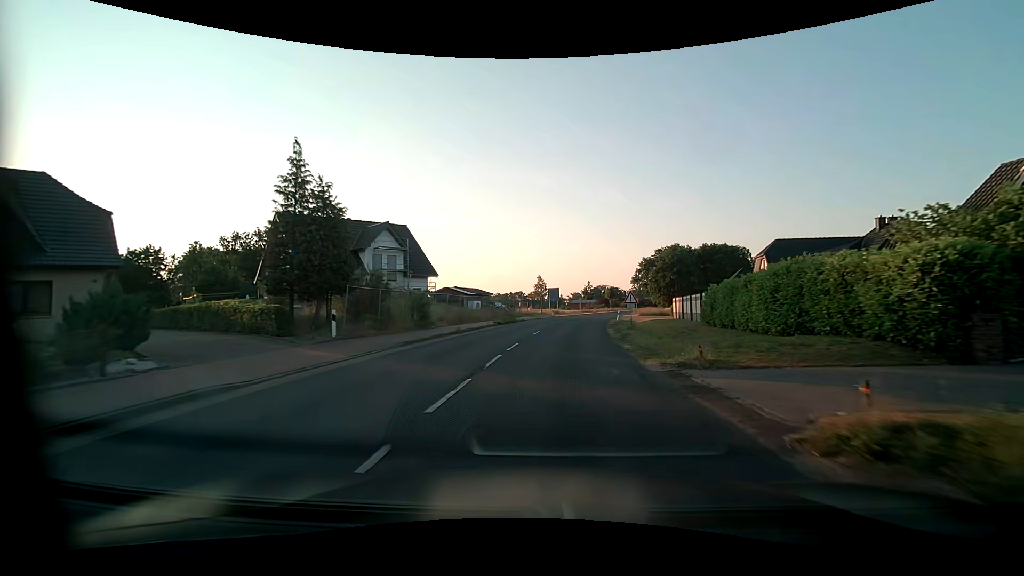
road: secondary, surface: asphalt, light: Day
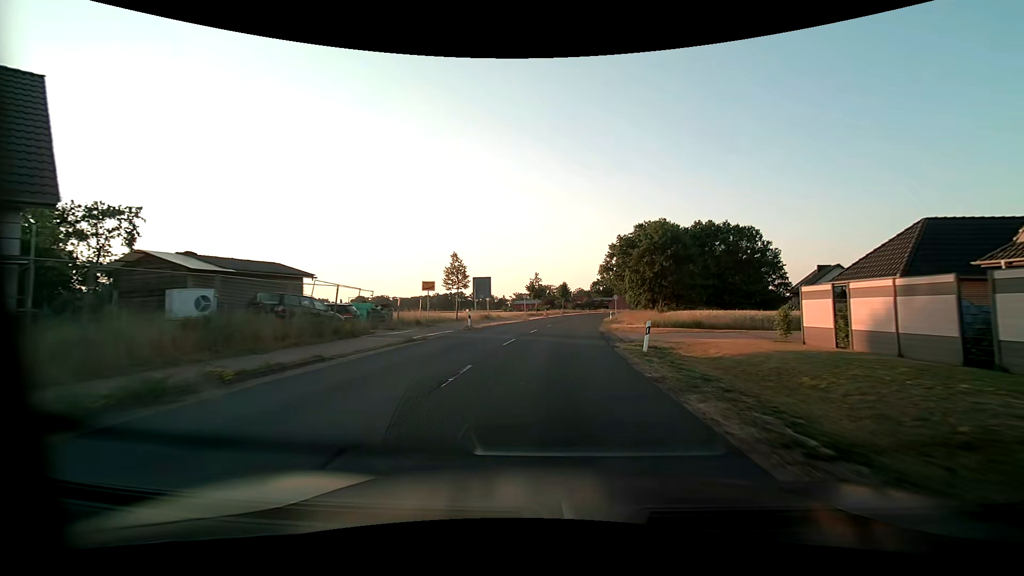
(+2.0, +33.9) m; +6°
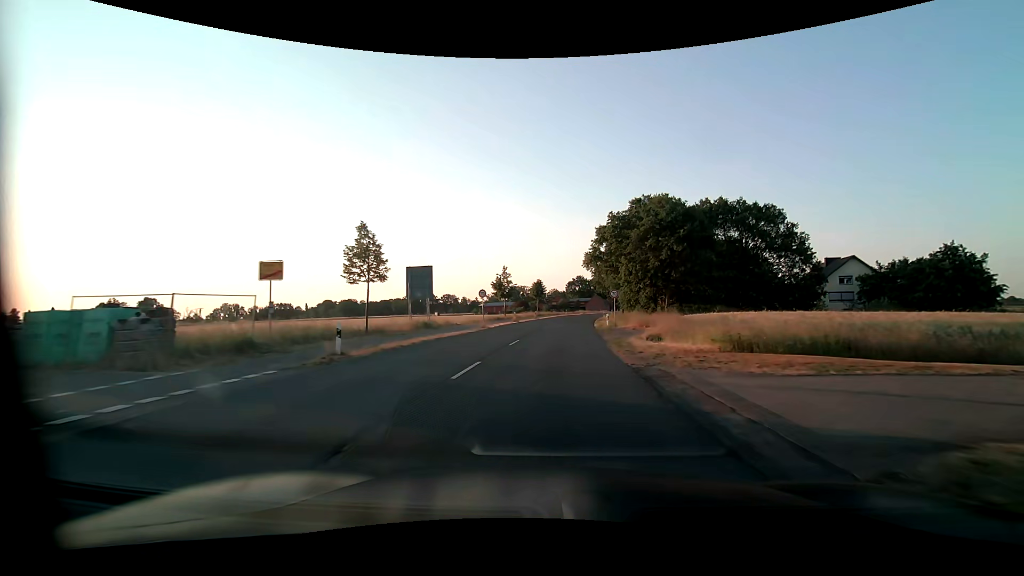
(+0.5, +16.7) m; +3°
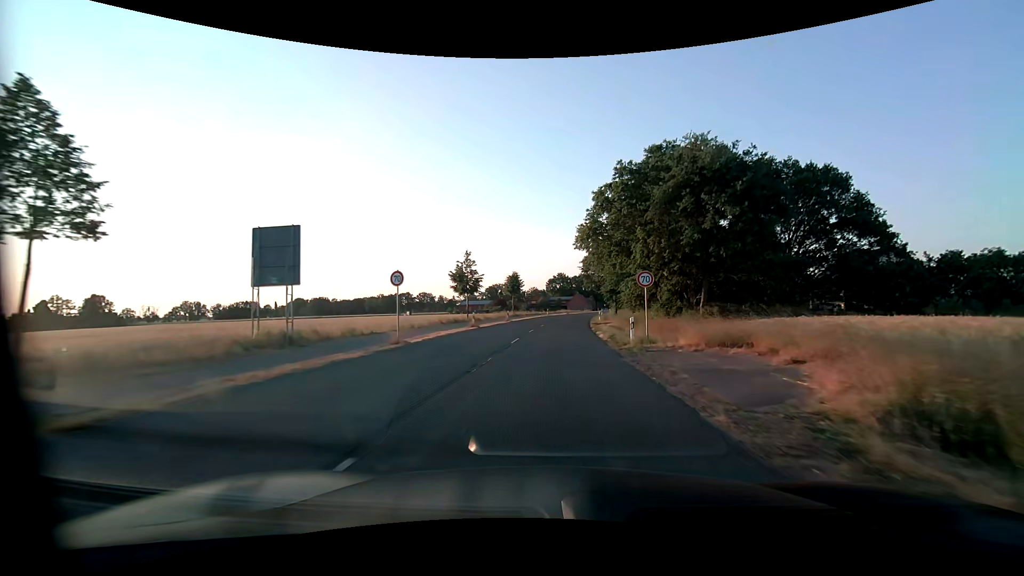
(+0.3, +17.1) m; +2°
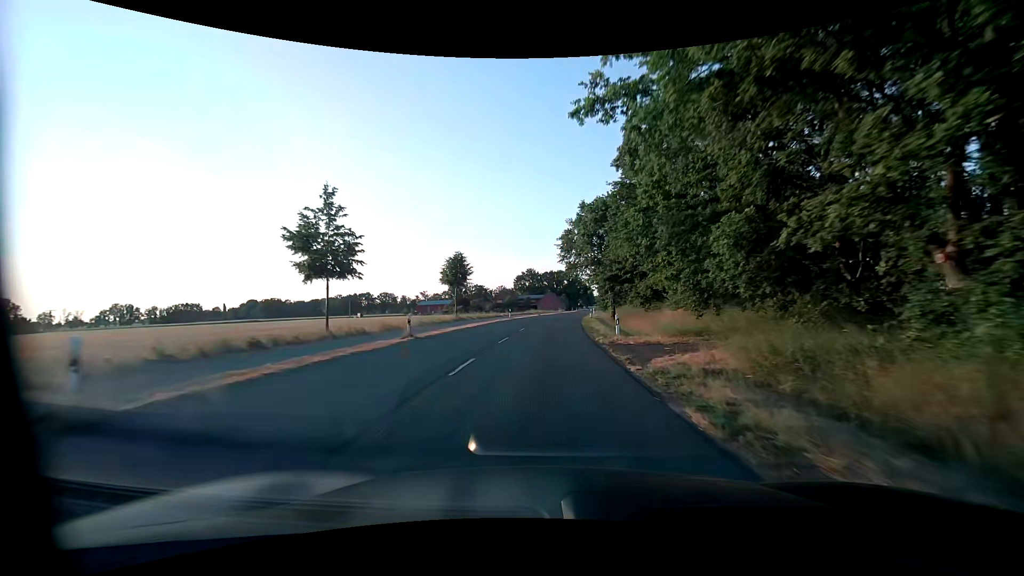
(+0.9, +27.8) m; +4°
(0, +10) (0, +20) (0, +30) (+1, +40) (+1, +50) (+2, +60) (+3, +70) (+4, +80) (+5, +90) (+6, +100) m
